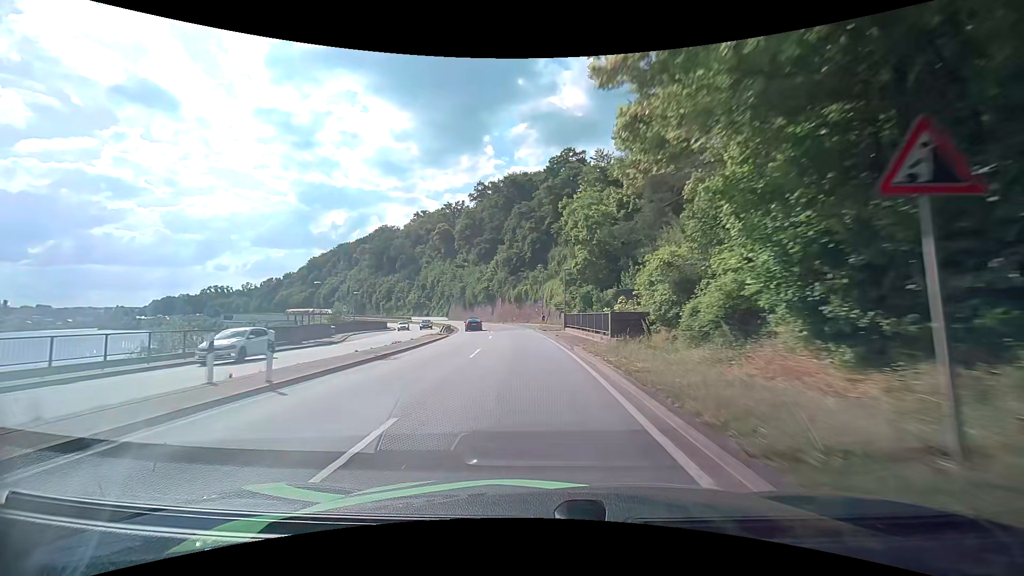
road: primary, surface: asphalt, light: Day
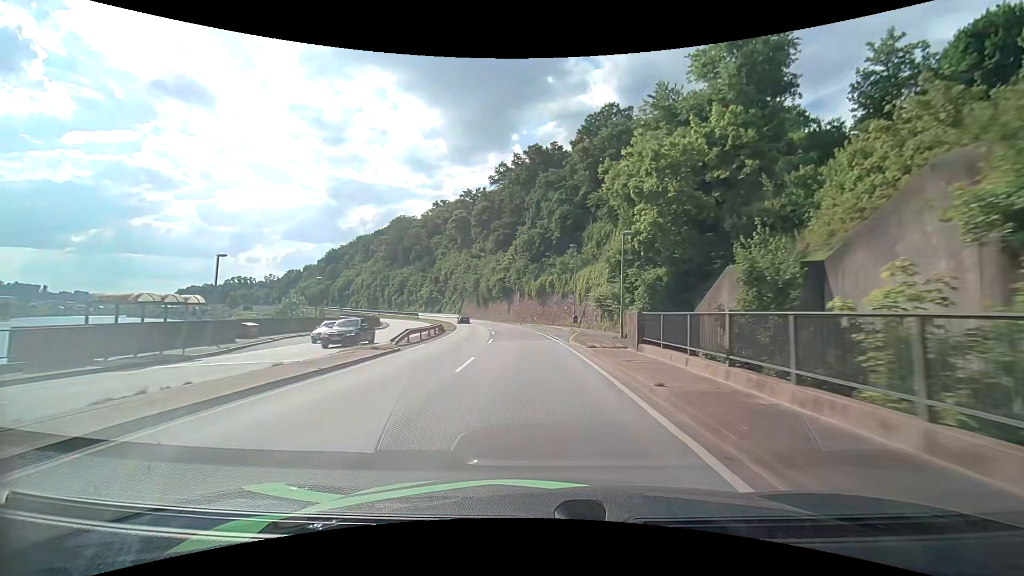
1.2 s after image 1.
(-0.4, +19.7) m; -3°
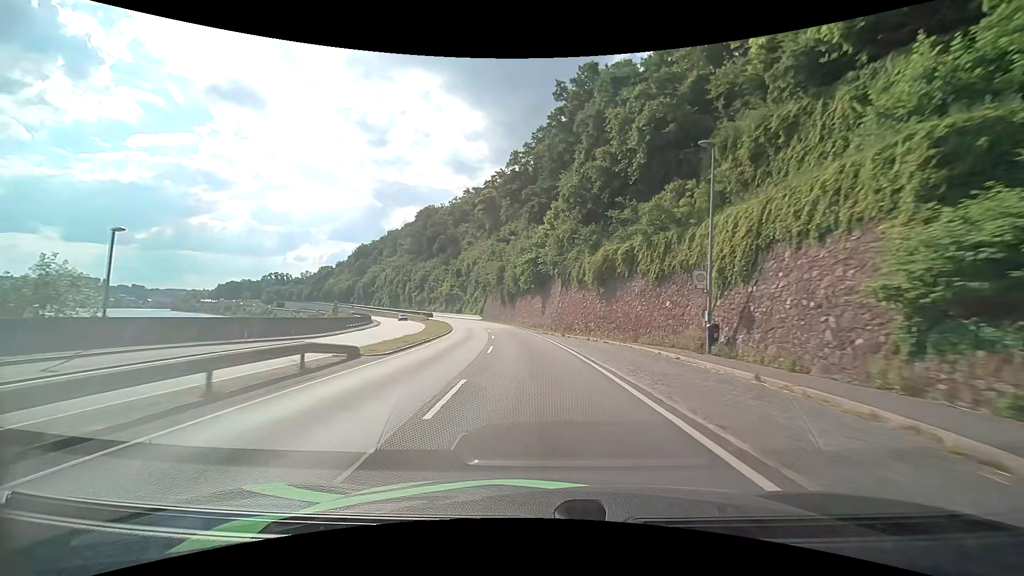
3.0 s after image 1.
(-1.1, +30.0) m; -4°
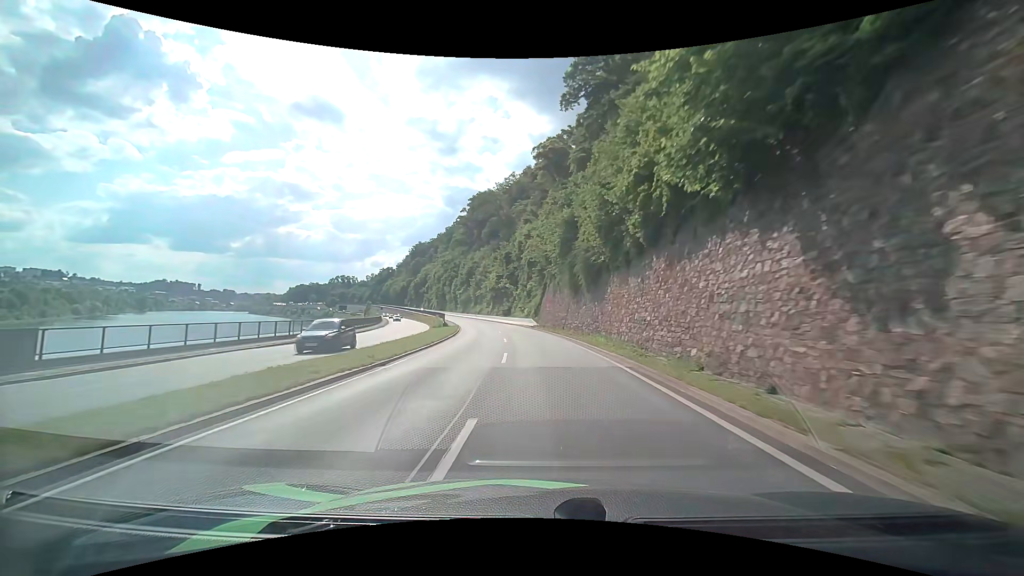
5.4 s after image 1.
(-2.7, +41.1) m; -8°
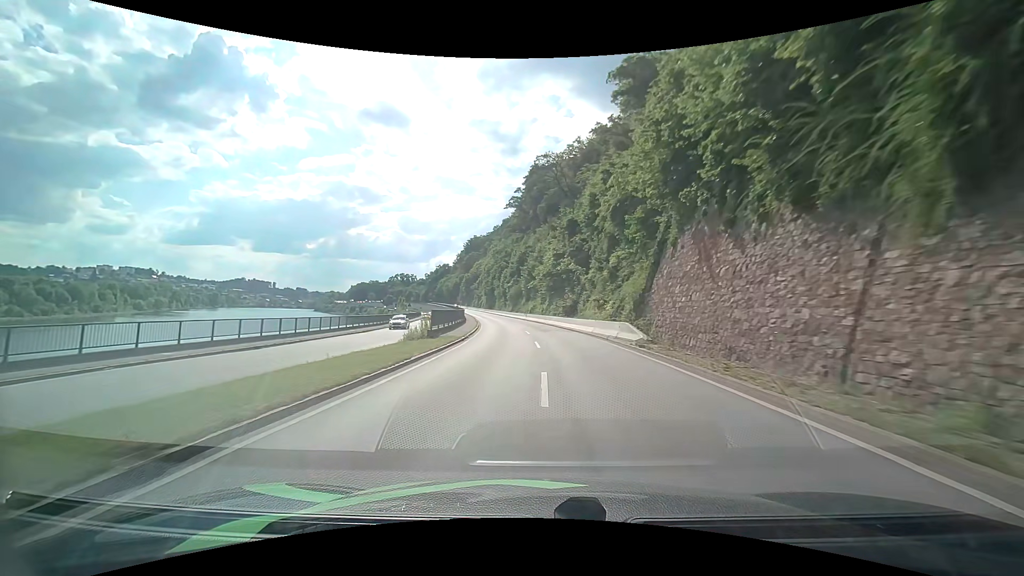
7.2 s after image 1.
(-1.8, +31.4) m; -7°
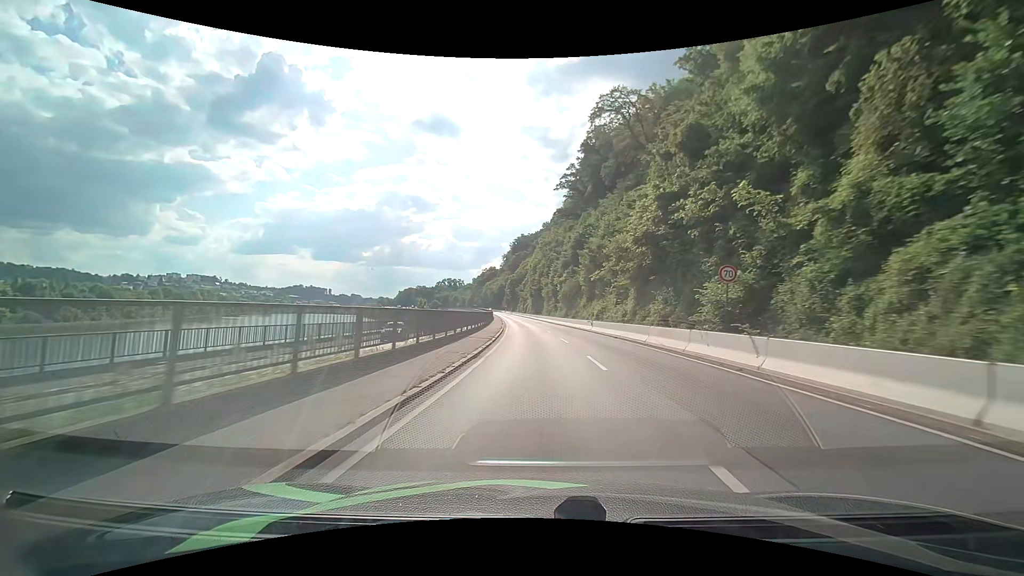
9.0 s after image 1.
(-1.9, +30.7) m; -6°
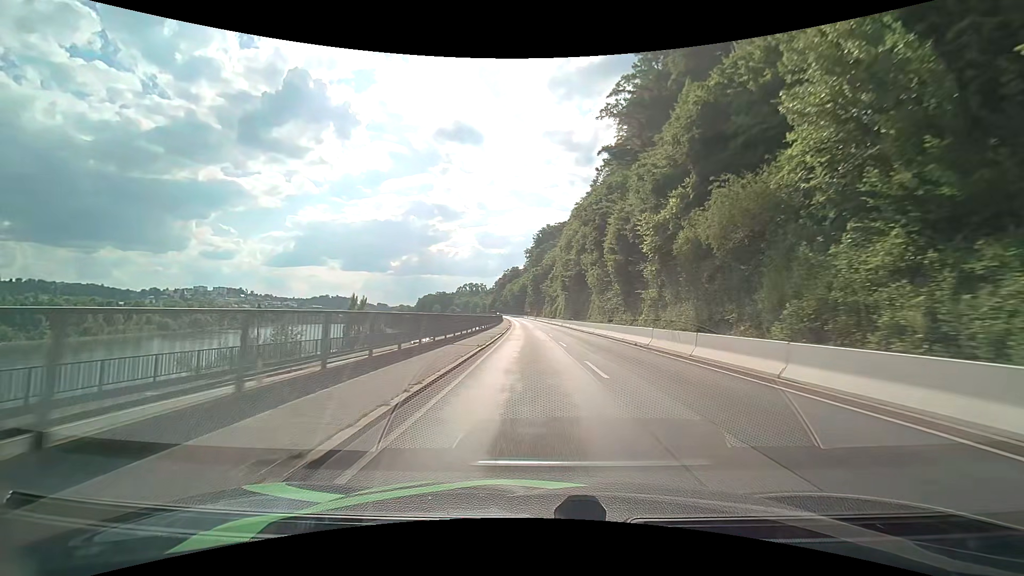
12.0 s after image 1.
(-1.3, +49.2) m; -3°
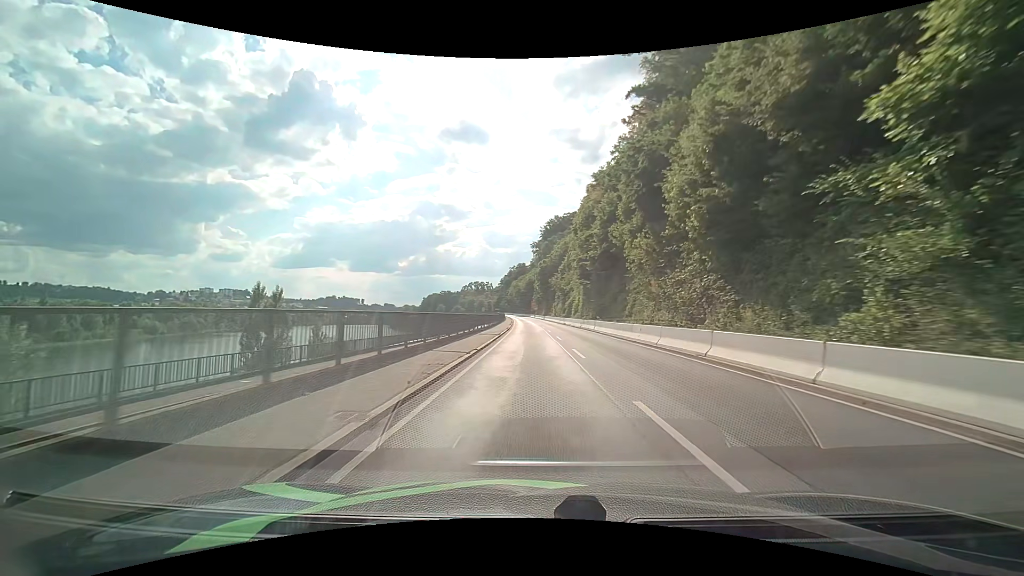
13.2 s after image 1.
(-0.2, +19.5) m; -1°
(0, +10) (0, +20) (0, +30) (0, +40) (-1, +50) (-1, +60) (-1, +70) (-2, +80) (-2, +90) (-3, +100) m
